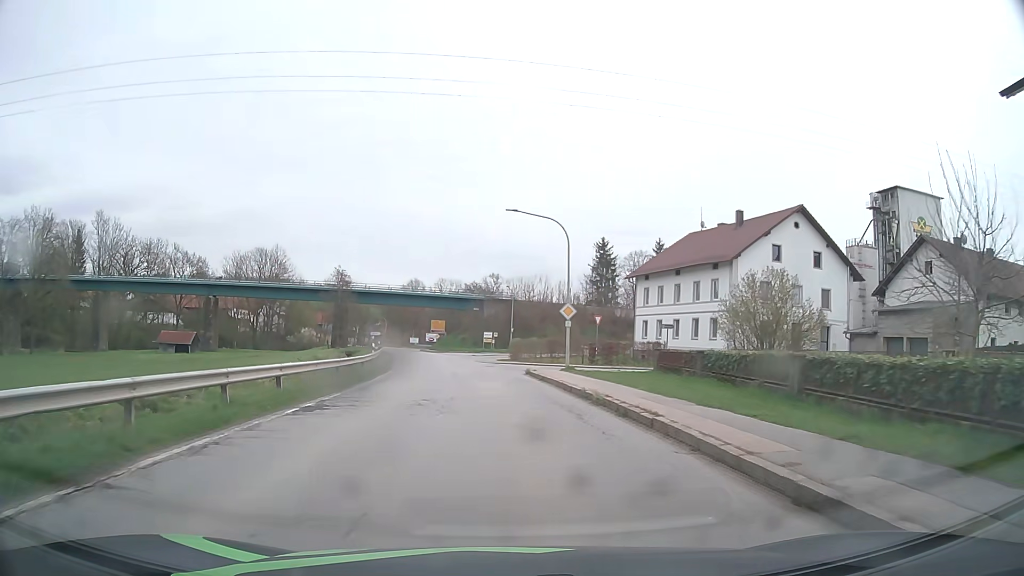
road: secondary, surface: asphalt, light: Day
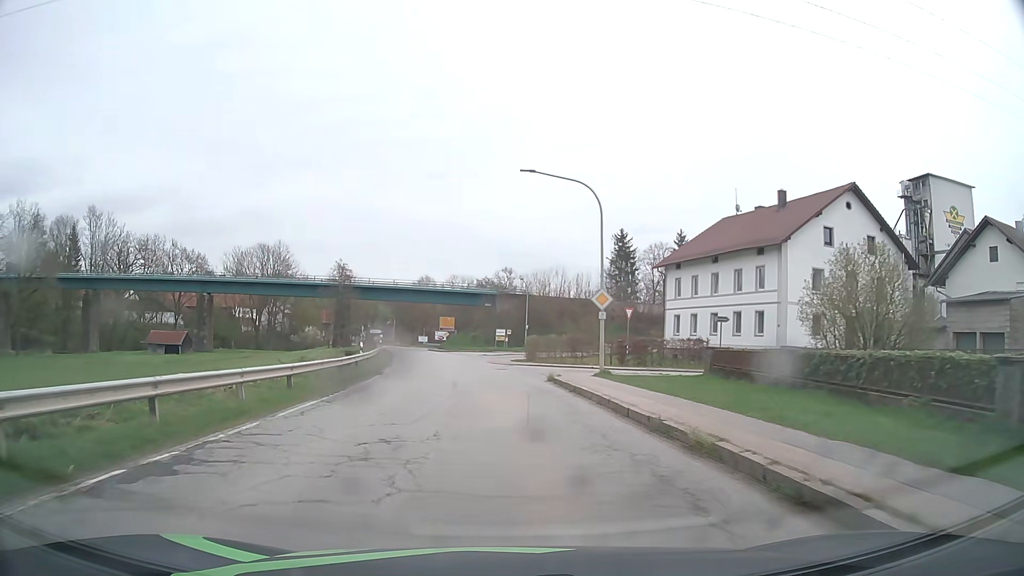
(-0.1, +7.1) m; -2°
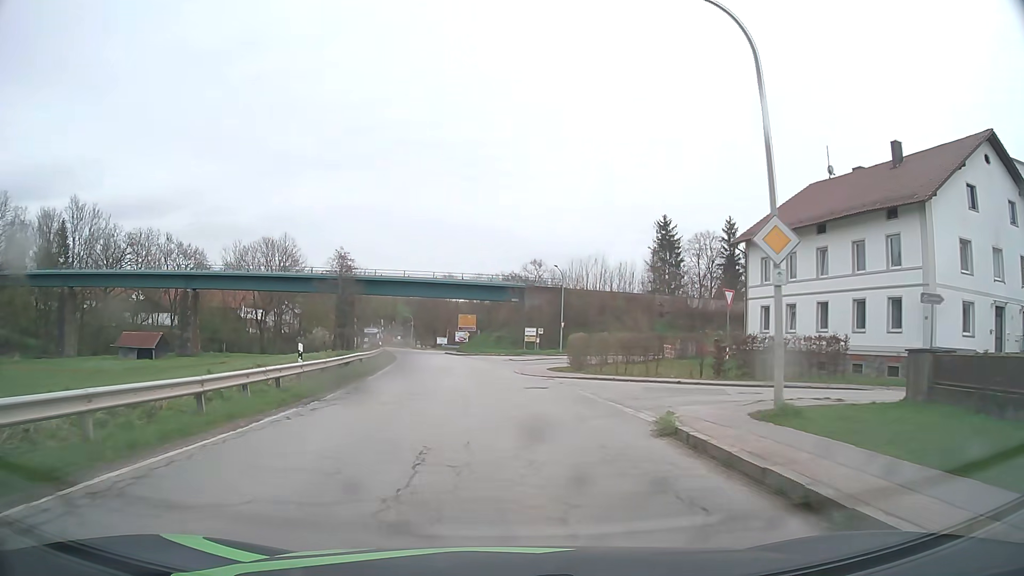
(-0.3, +14.3) m; -3°
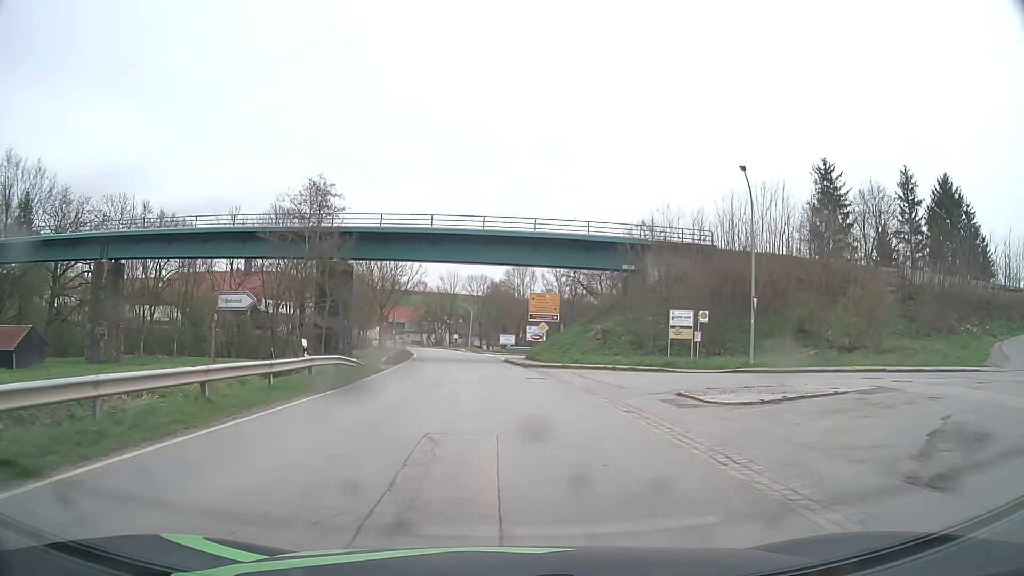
(-1.7, +36.2) m; -6°
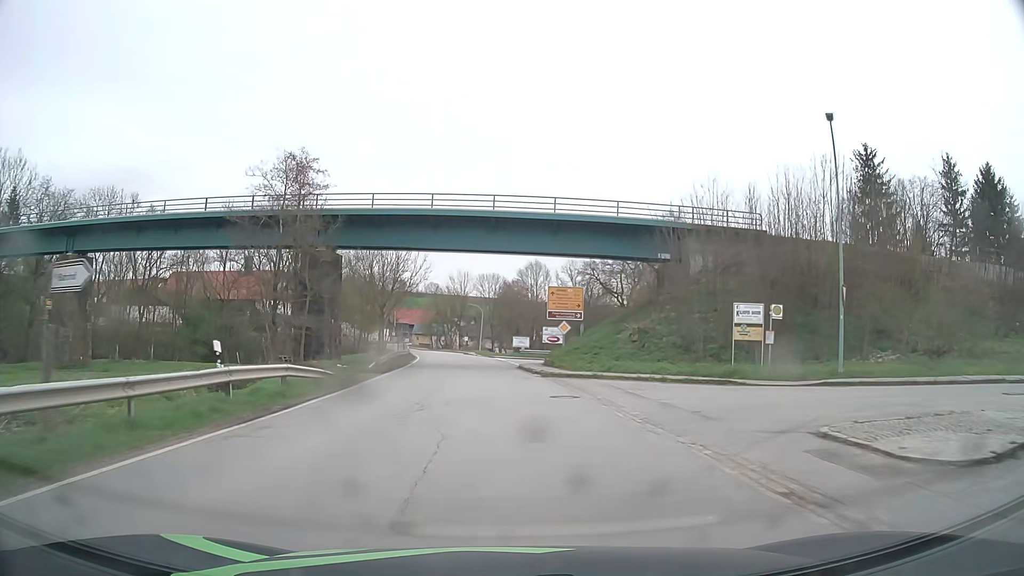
(-0.1, +7.3) m; -1°
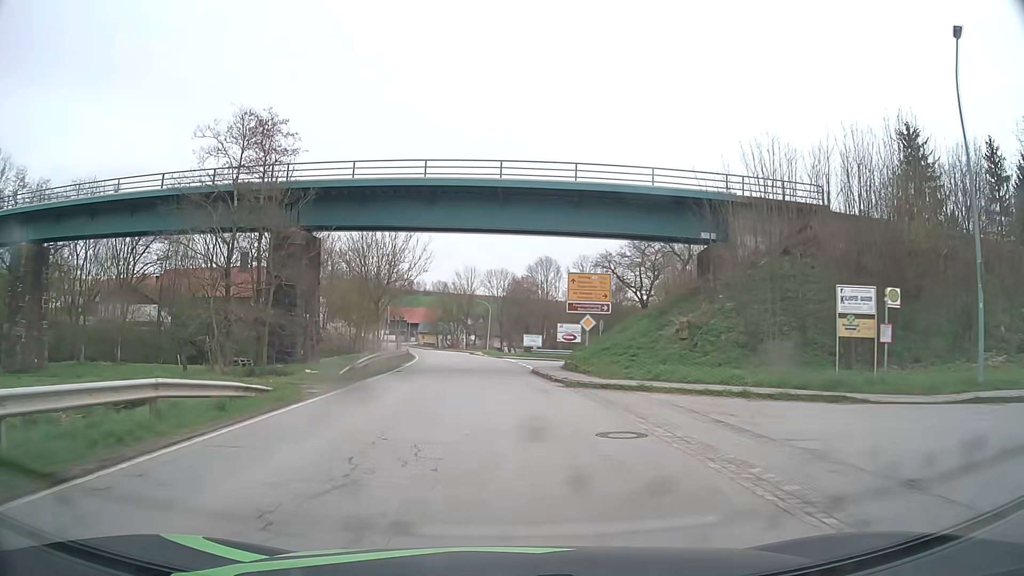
(-0.1, +7.4) m; -1°
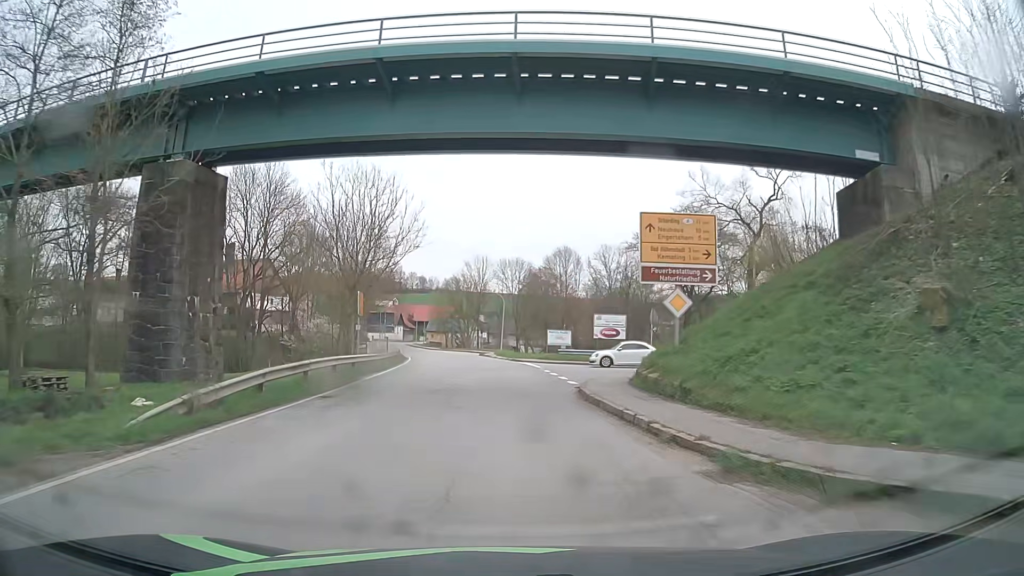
(-0.2, +14.9) m; -1°
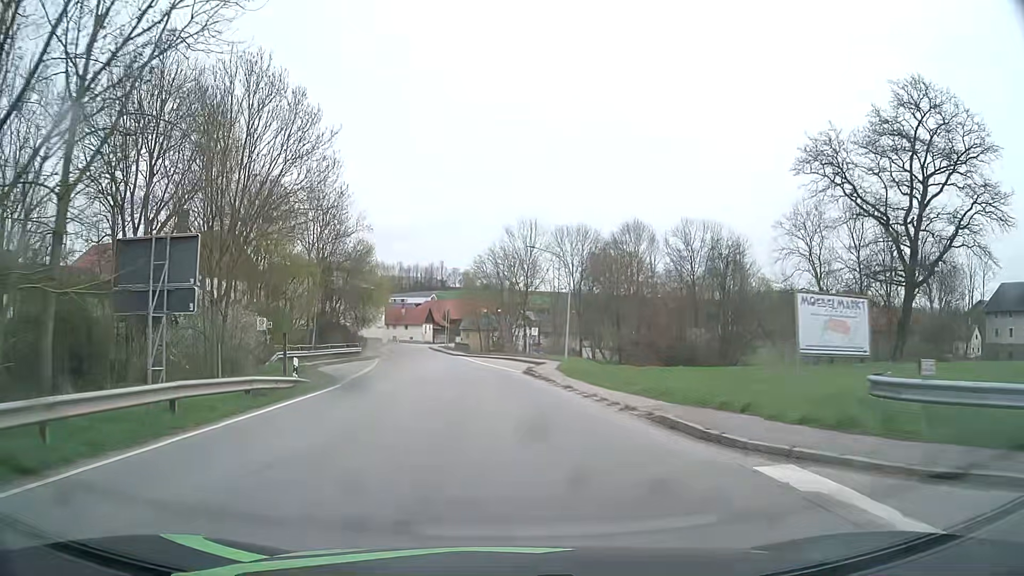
(-1.1, +36.5) m; -4°
(0, +10) (-1, +20) (-2, +30) (-3, +40) (-4, +50) (-6, +60) (-8, +69) (-10, +79) (-11, +89) (-13, +99) m
